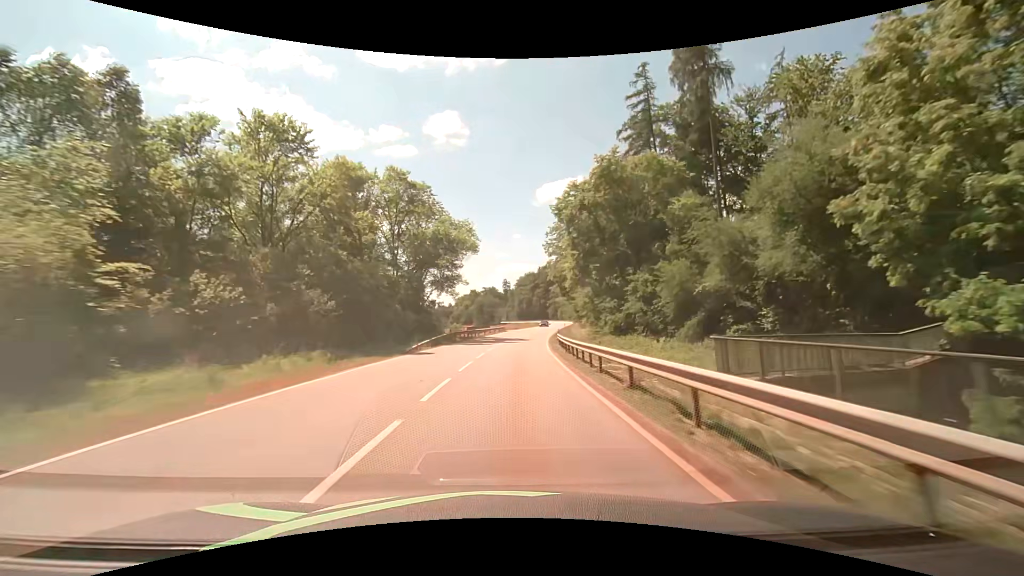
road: secondary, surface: asphalt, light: Day
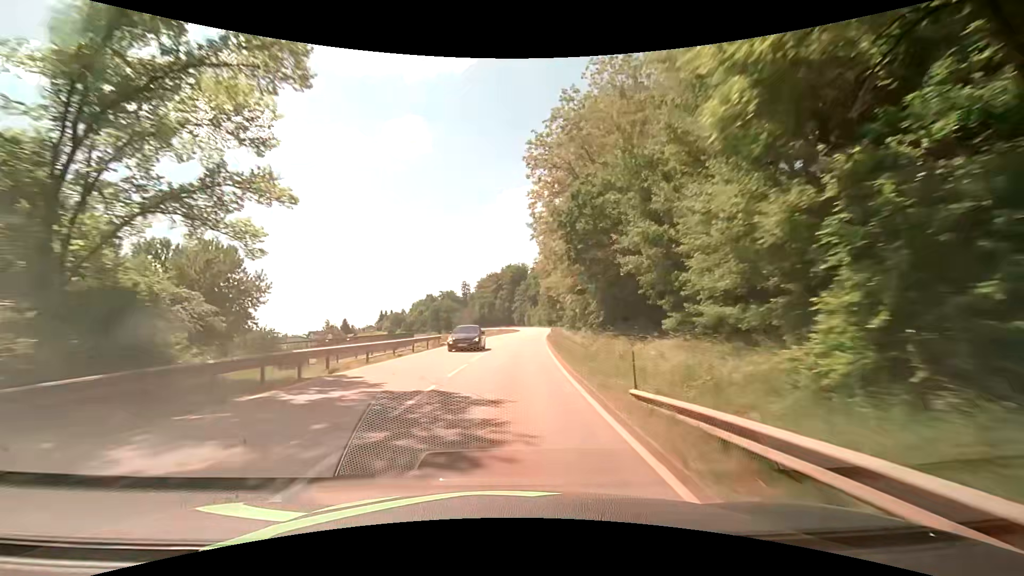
(+1.7, +37.7) m; +5°
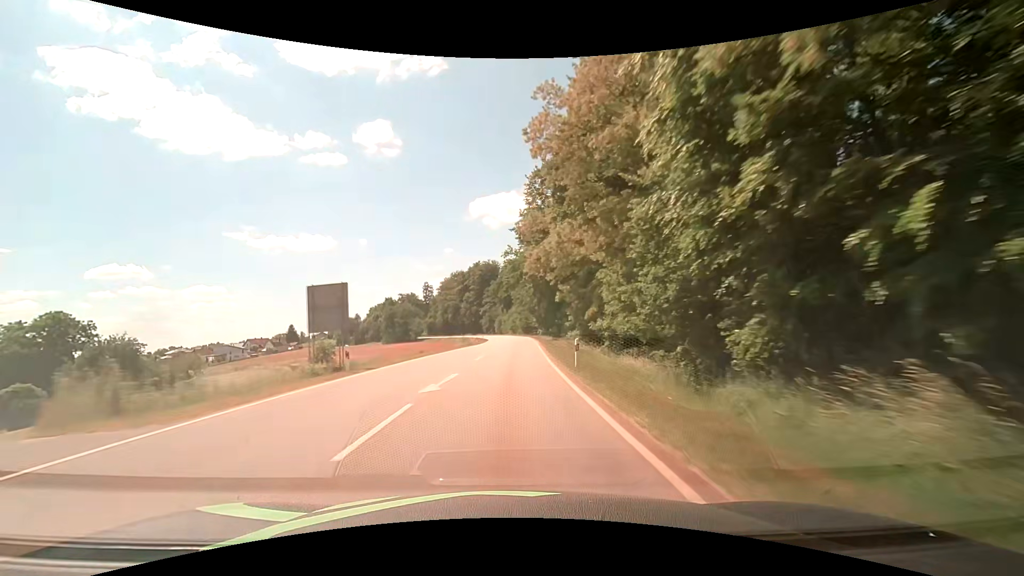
(+1.4, +38.1) m; +3°
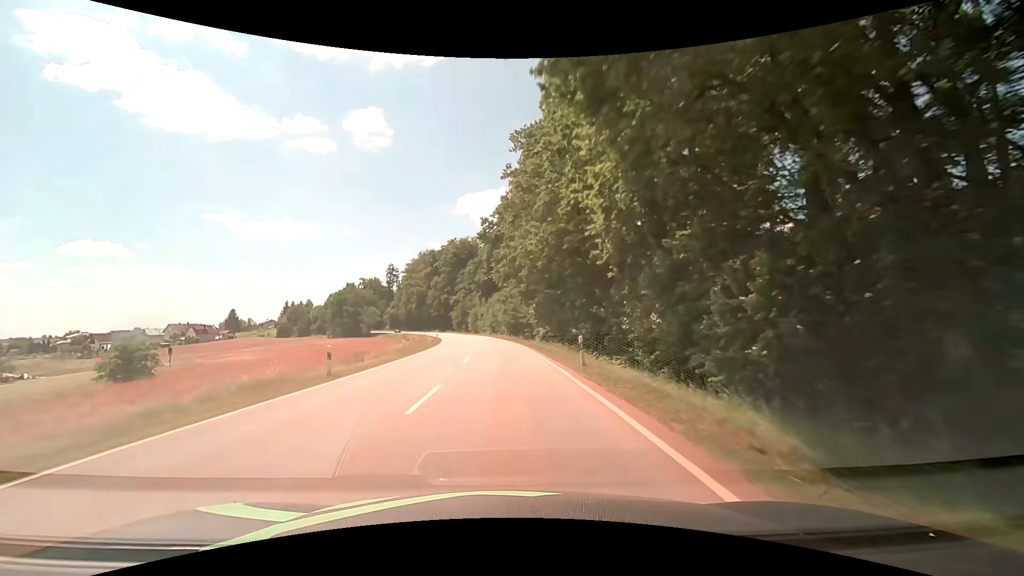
(+1.3, +51.0) m; +2°
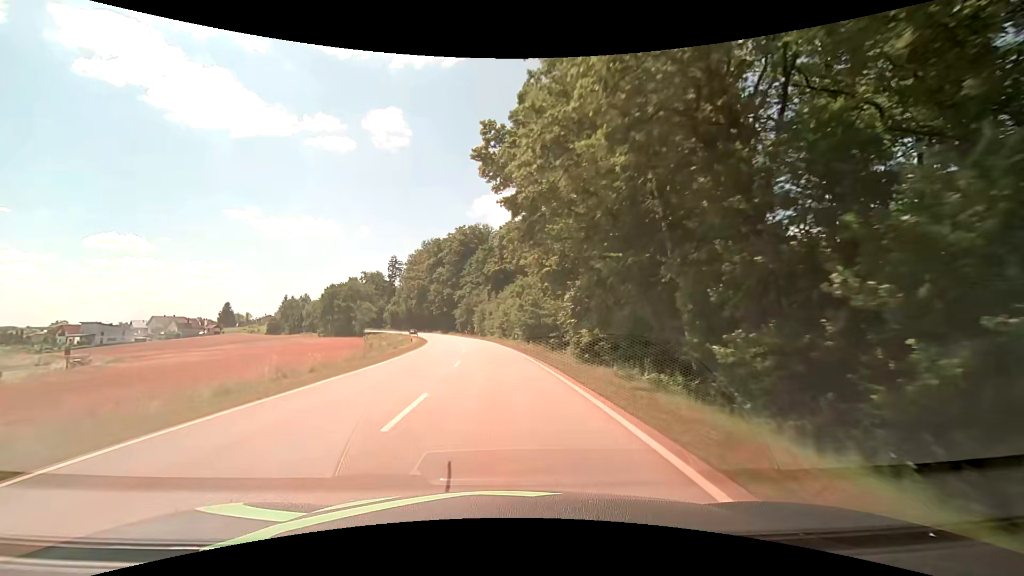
(-0.1, +25.3) m; -1°
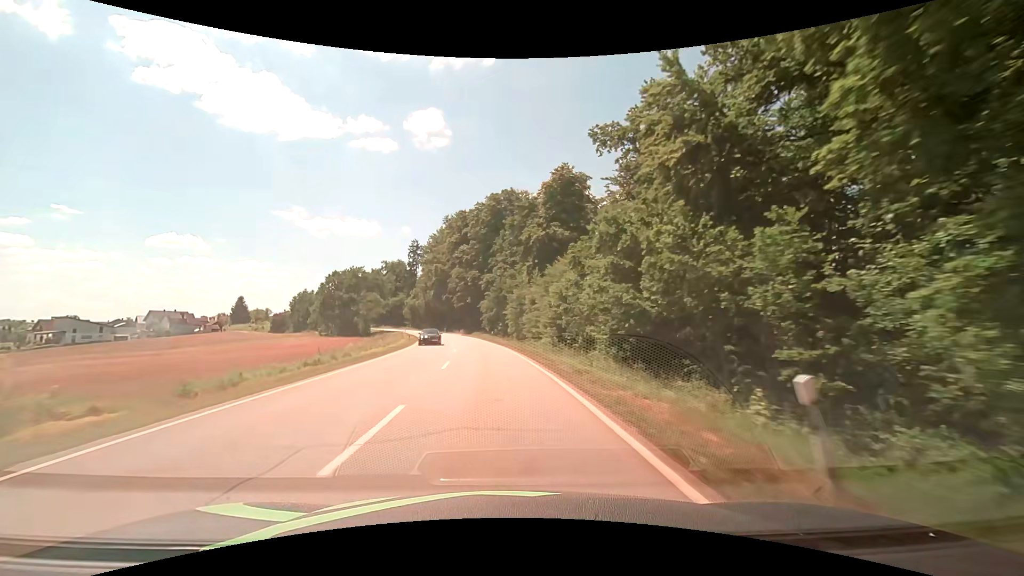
(-1.5, +37.9) m; -5°
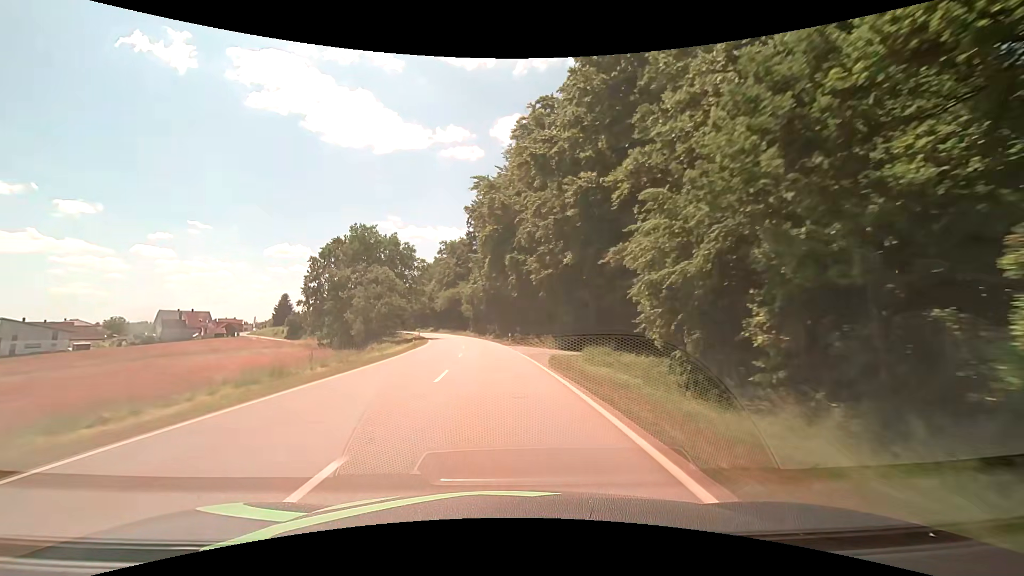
(-5.0, +63.3) m; -10°
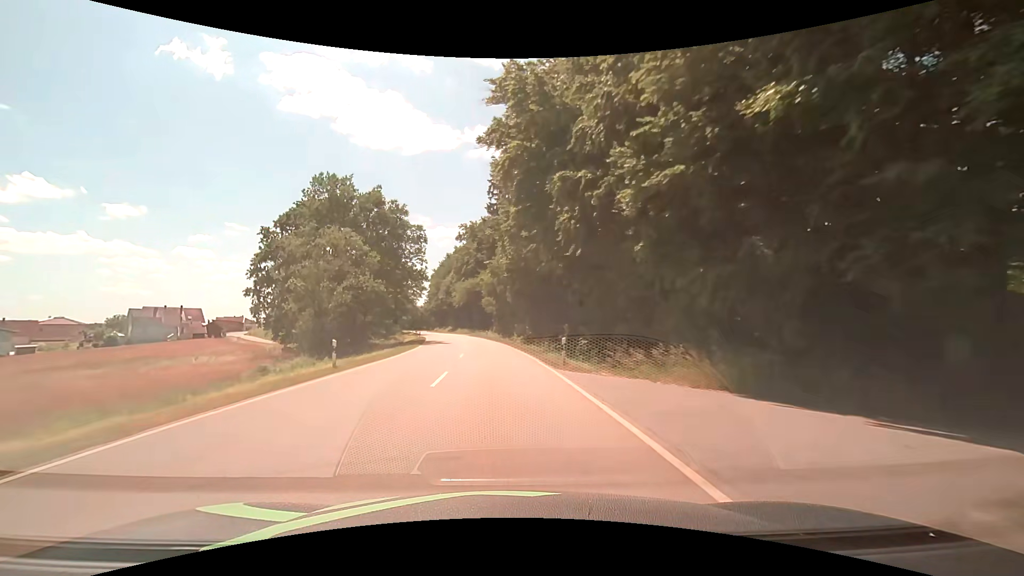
(-0.8, +25.5) m; -3°
(0, +10) (-1, +20) (-1, +30) (-2, +40) (-3, +50) (-4, +60) (-6, +70) (-8, +80) (-10, +89) (-12, +99) m
